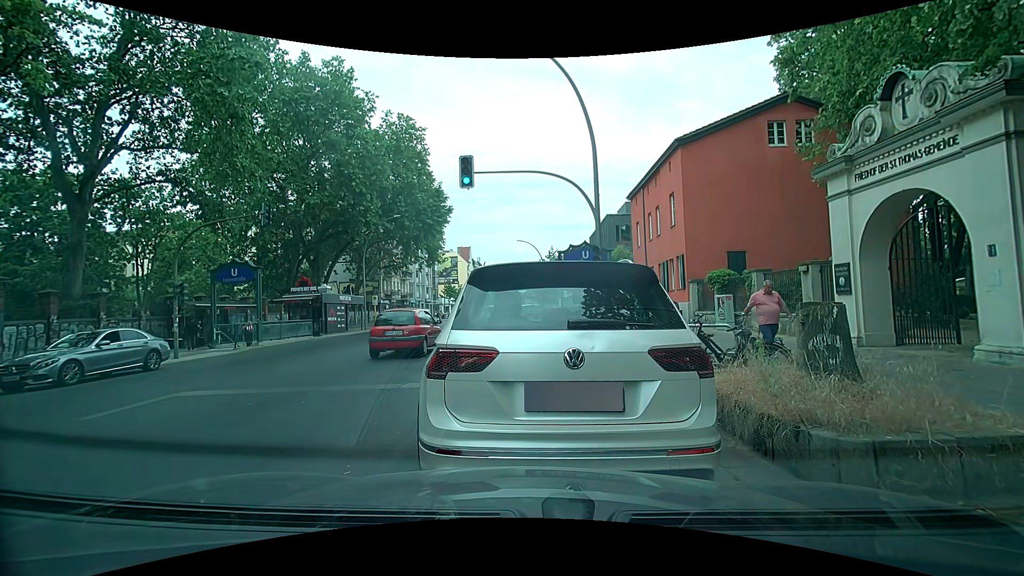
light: Day
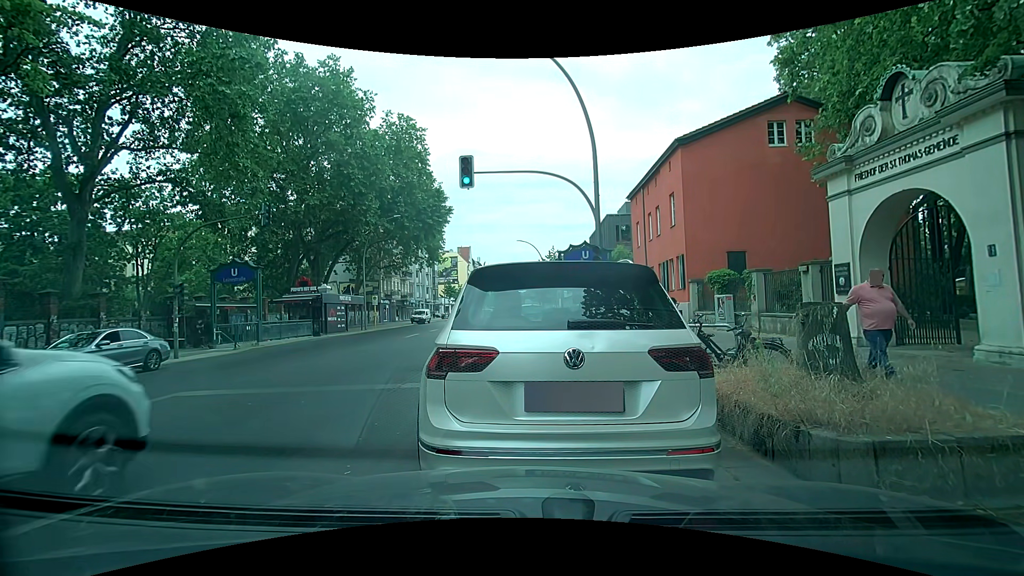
(0.0, 0.0) m; 0°
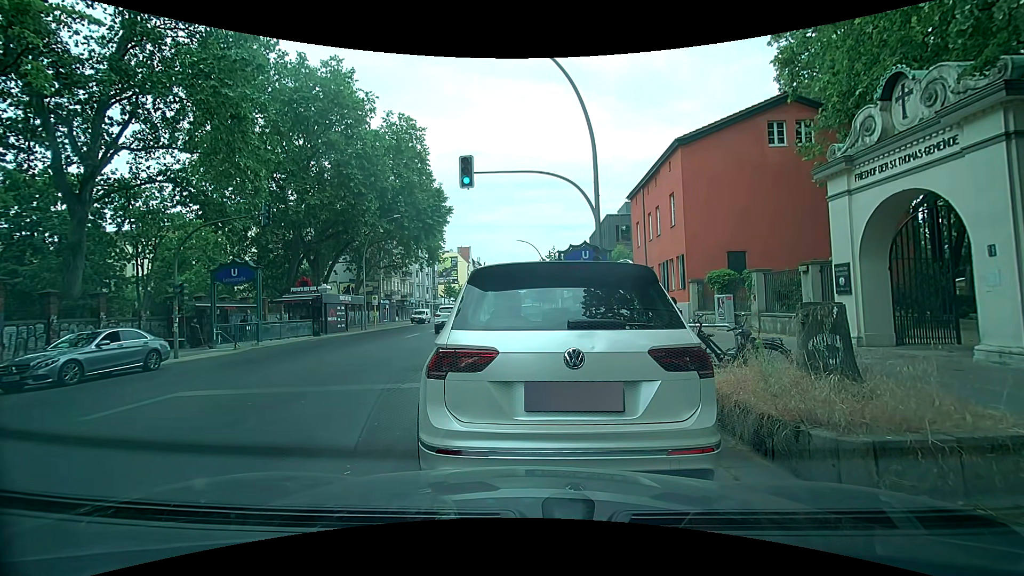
(0.0, 0.0) m; 0°
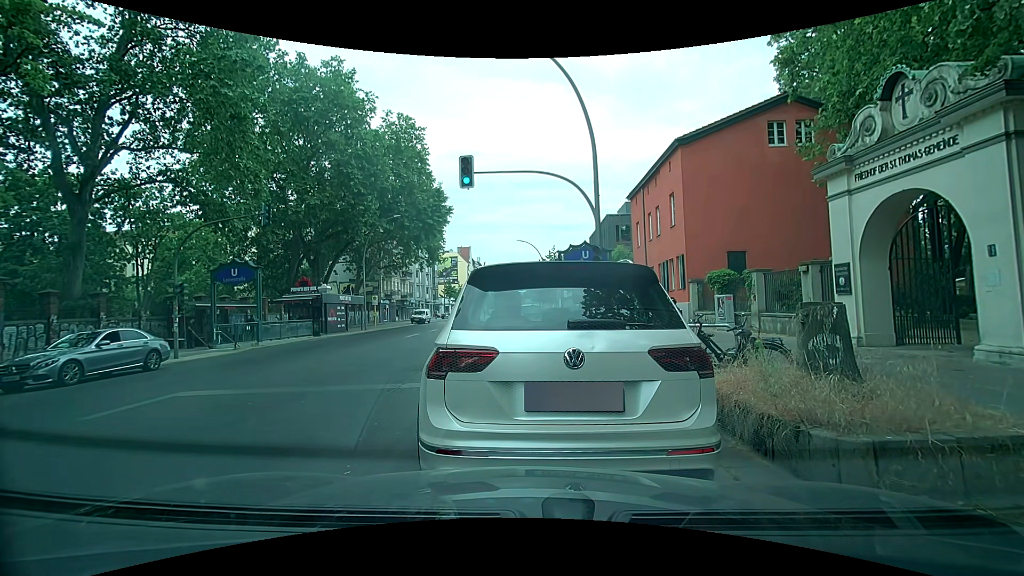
(0.0, 0.0) m; 0°
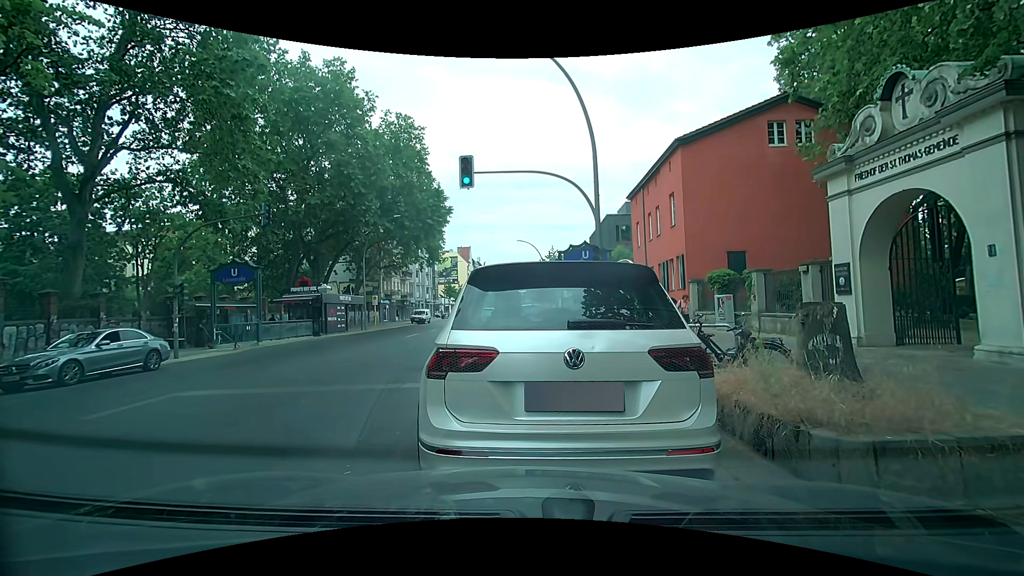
(0.0, 0.0) m; 0°
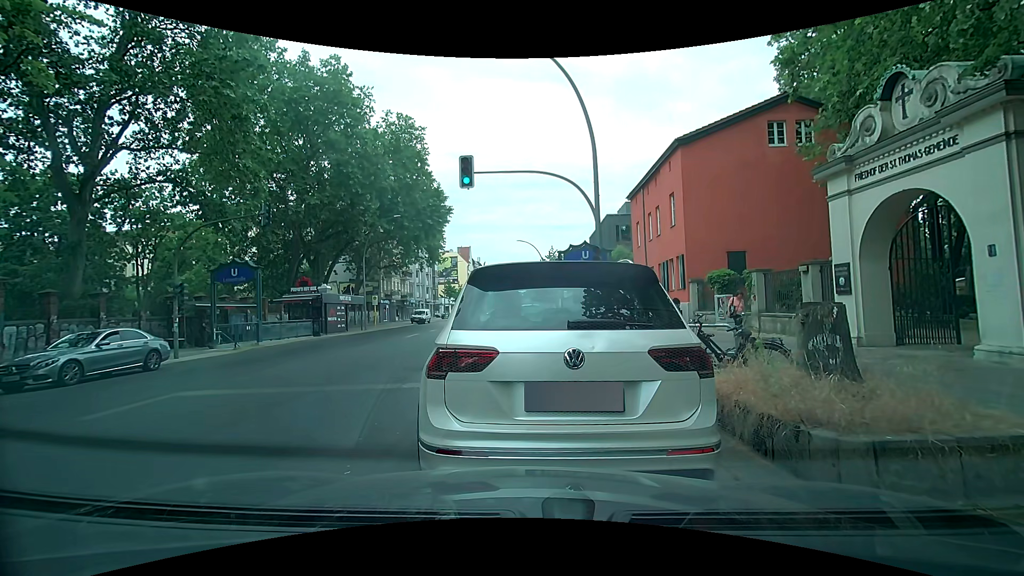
(0.0, 0.0) m; 0°
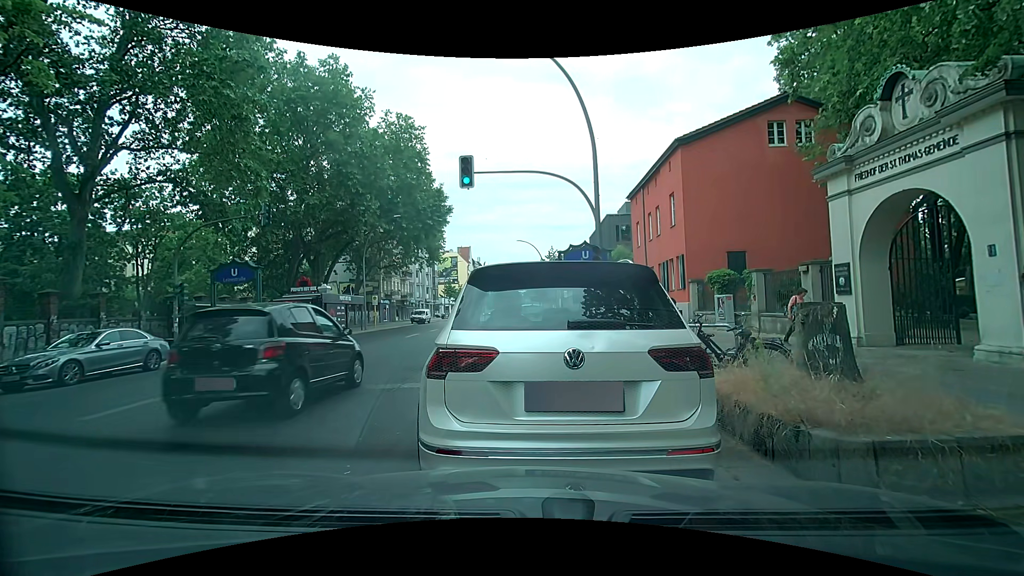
(0.0, 0.0) m; 0°
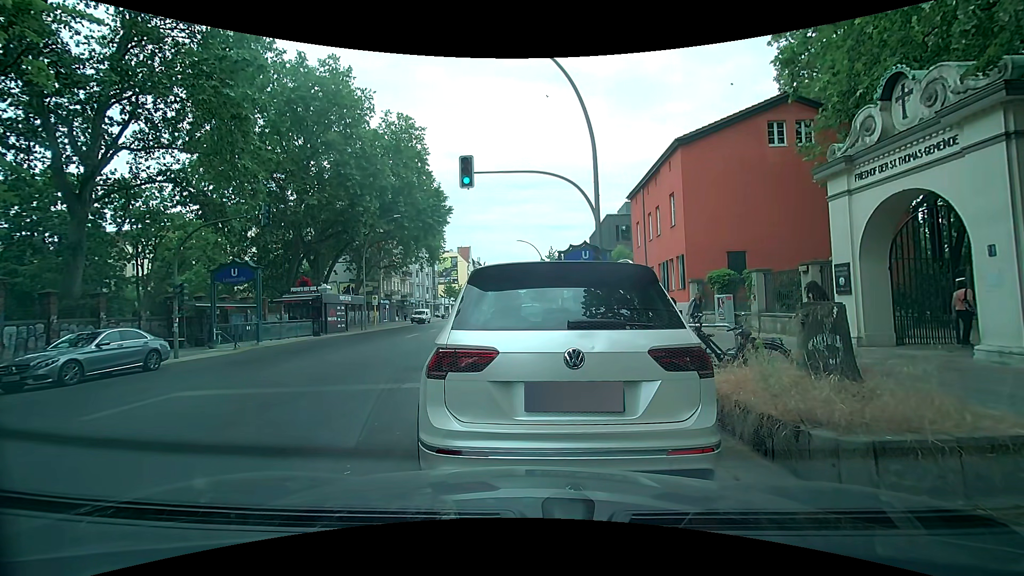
(0.0, 0.0) m; 0°
